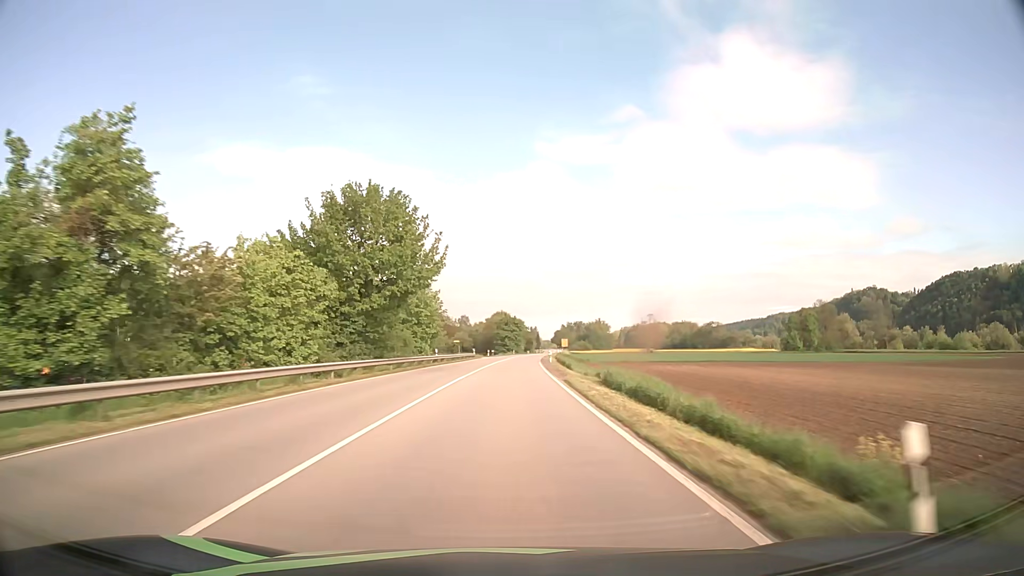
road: primary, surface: asphalt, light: Day
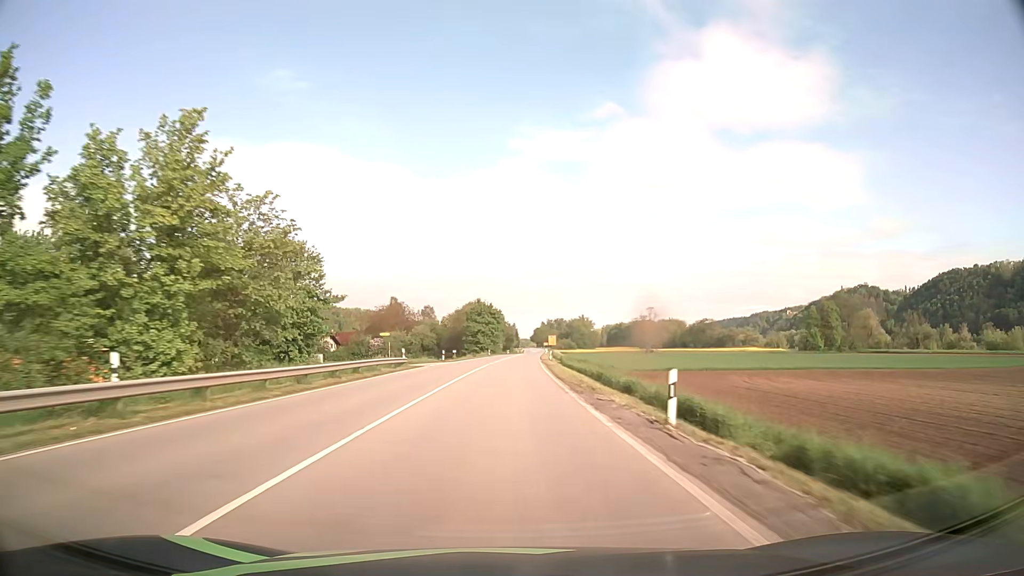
(+0.8, +47.4) m; +2°
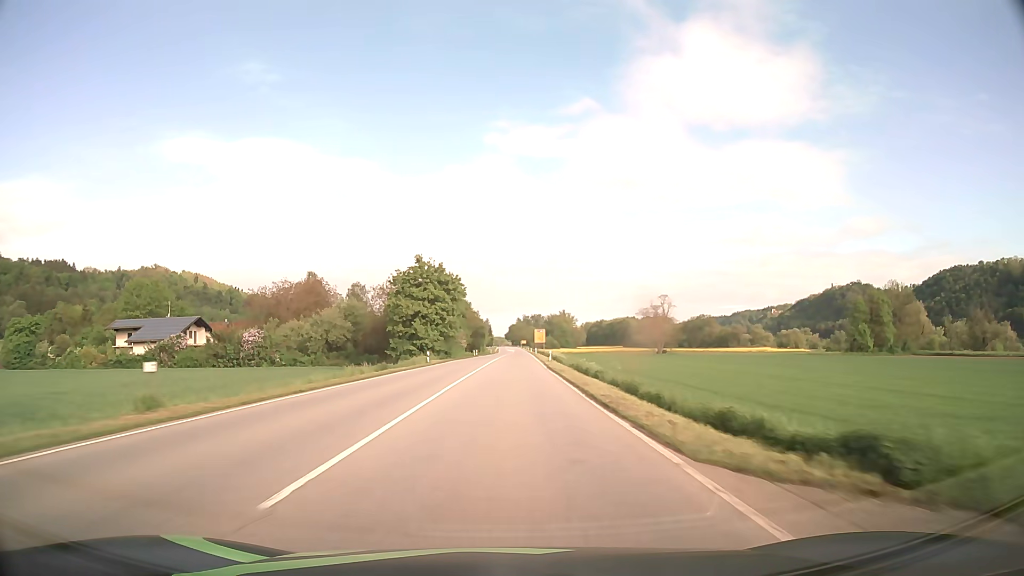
(+1.1, +63.2) m; +2°
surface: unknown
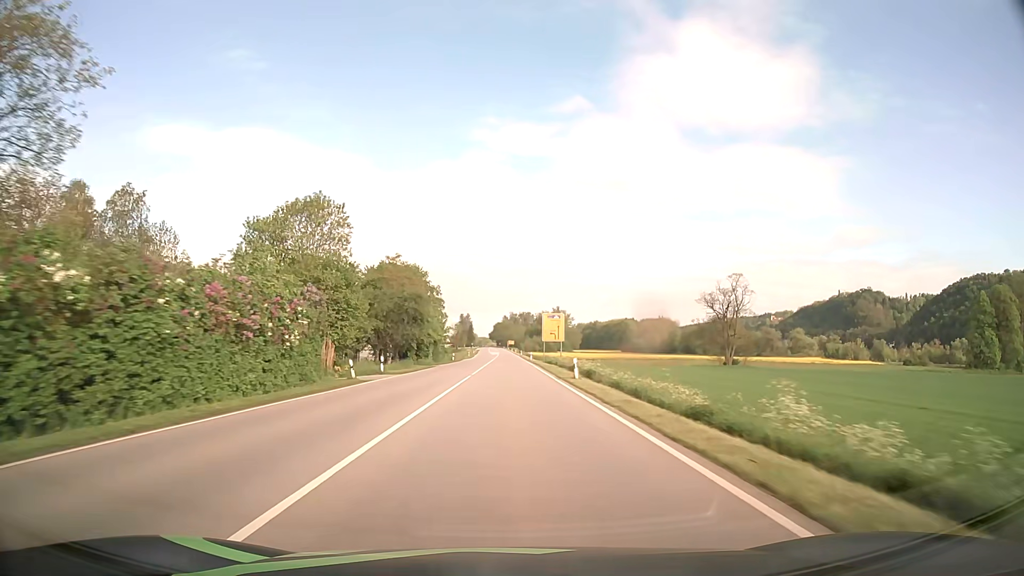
(+1.2, +79.3) m; +1°
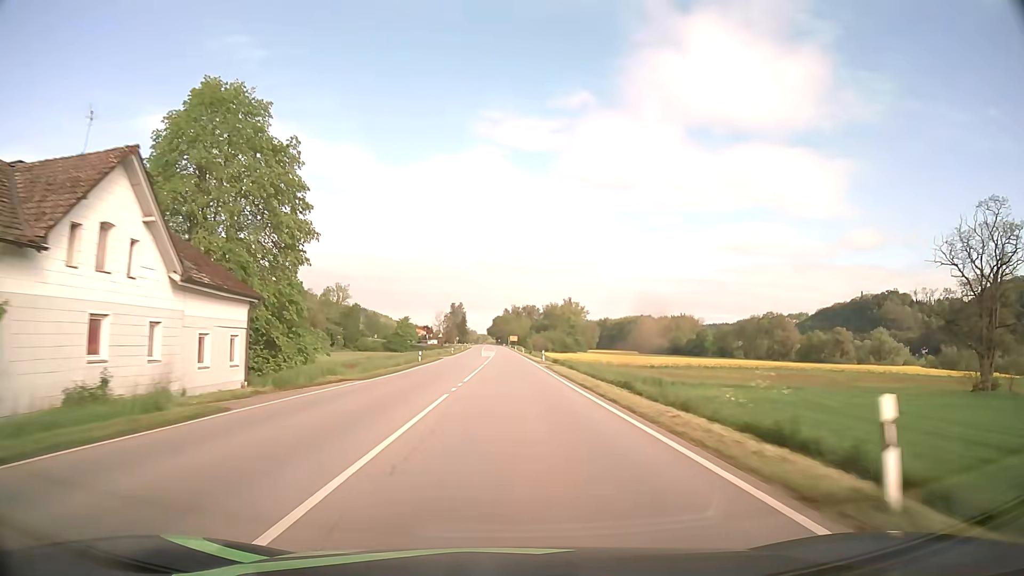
(+0.1, +79.7) m; 0°
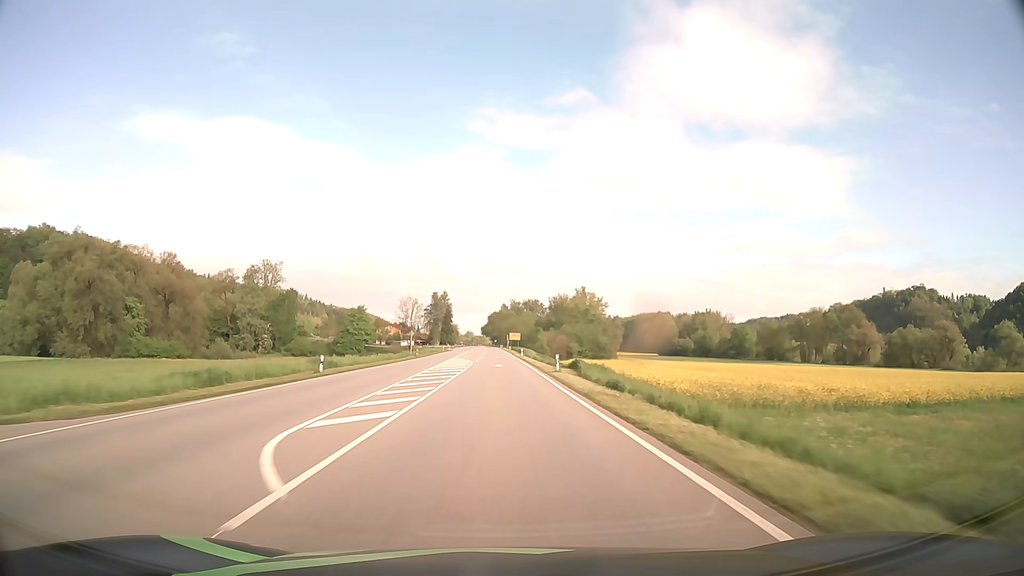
(+0.5, +80.1) m; 0°
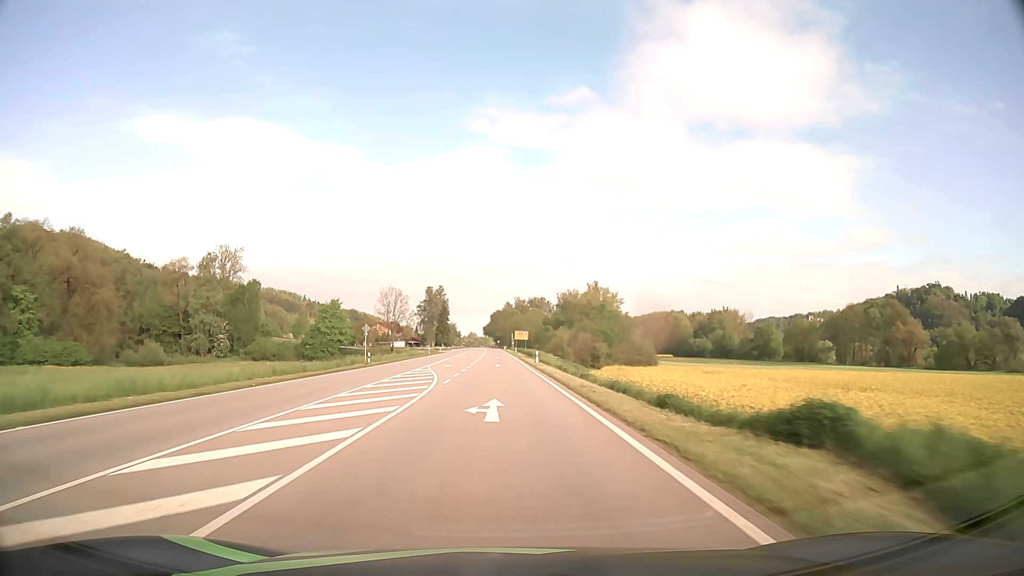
(-0.1, +32.1) m; 0°
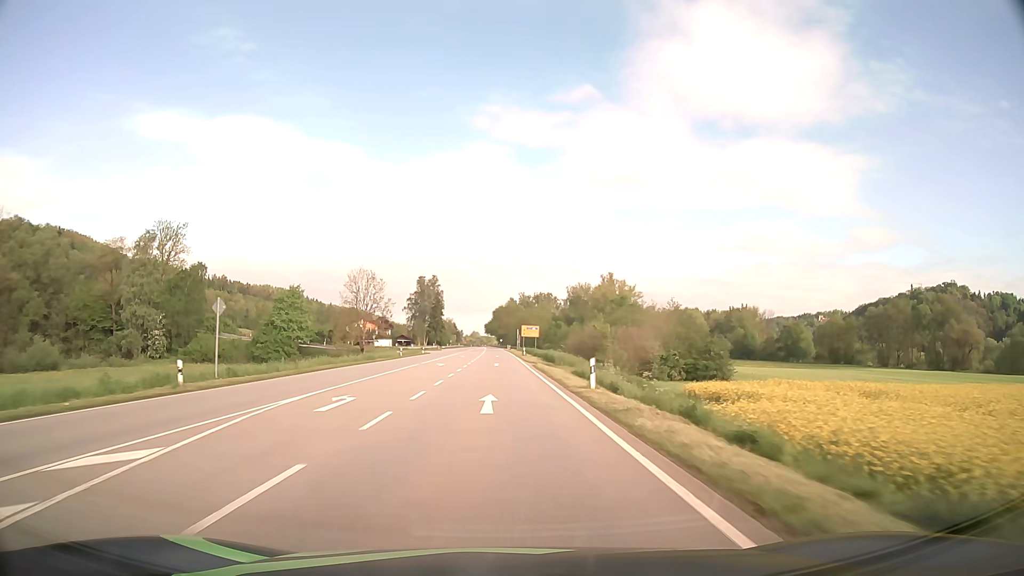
(-0.1, +32.1) m; 0°
(0, +10) (0, +20) (0, +30) (0, +40) (0, +50) (0, +60) (-1, +70) (-1, +80) (-1, +90) (-1, +100) m
